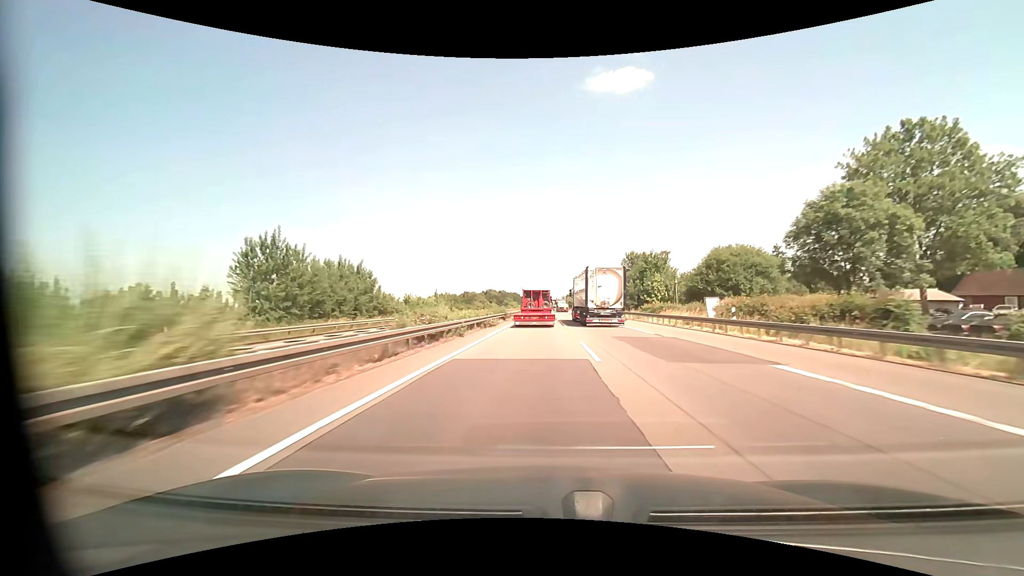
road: motorway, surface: asphalt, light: Day
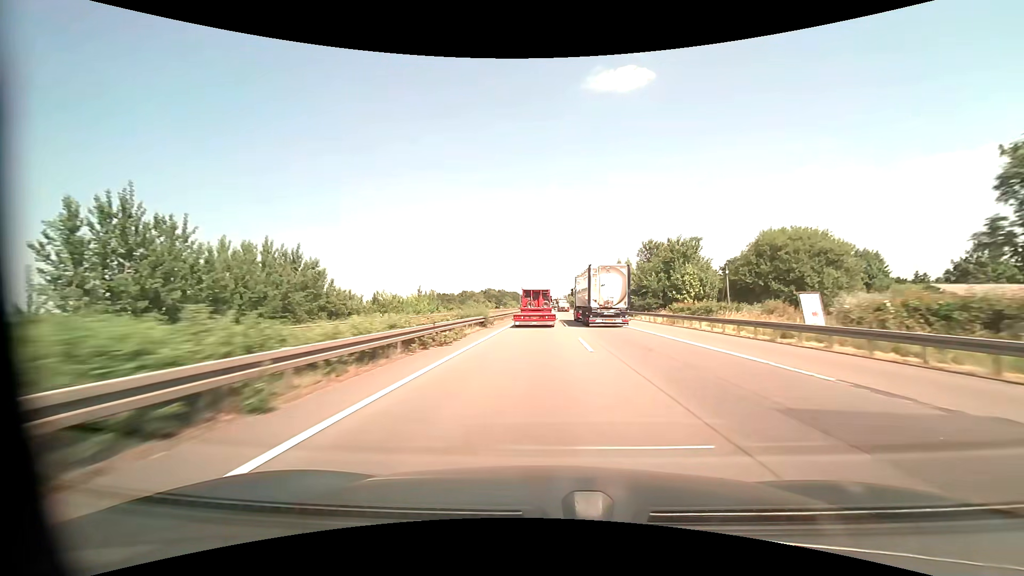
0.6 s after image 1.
(0.0, +15.5) m; 0°
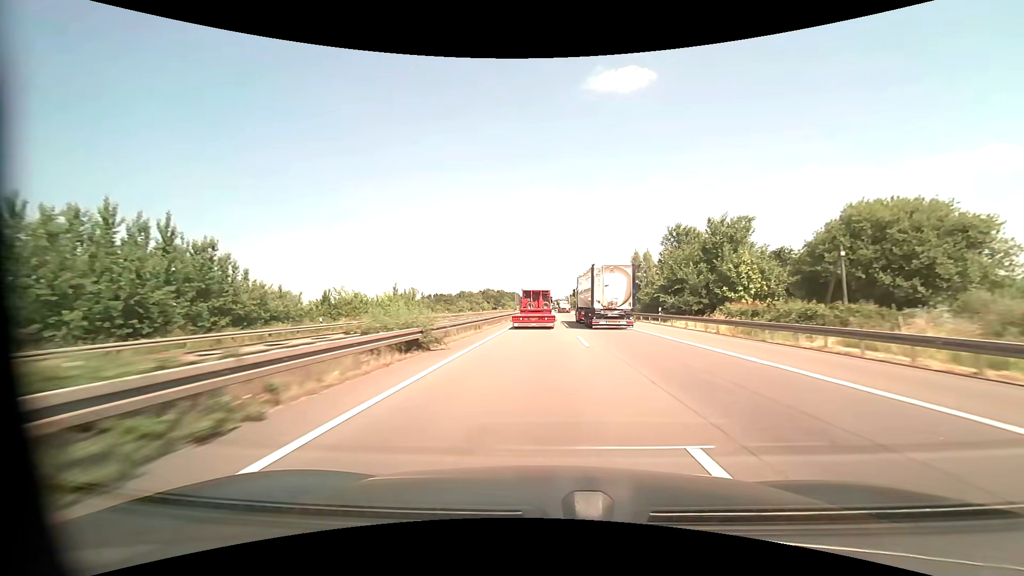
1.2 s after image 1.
(0.0, +15.6) m; 0°
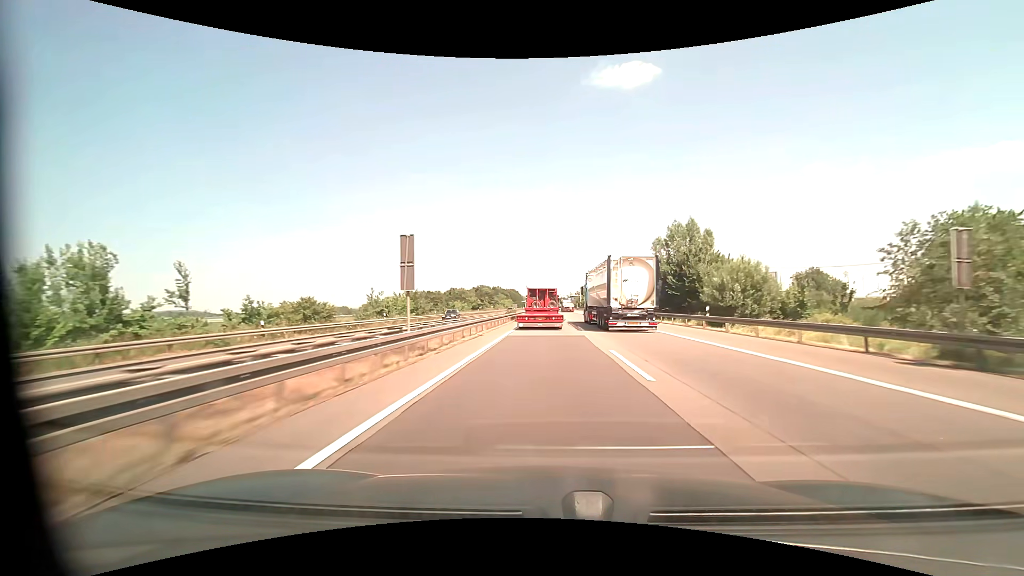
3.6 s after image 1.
(-0.1, +61.8) m; 0°
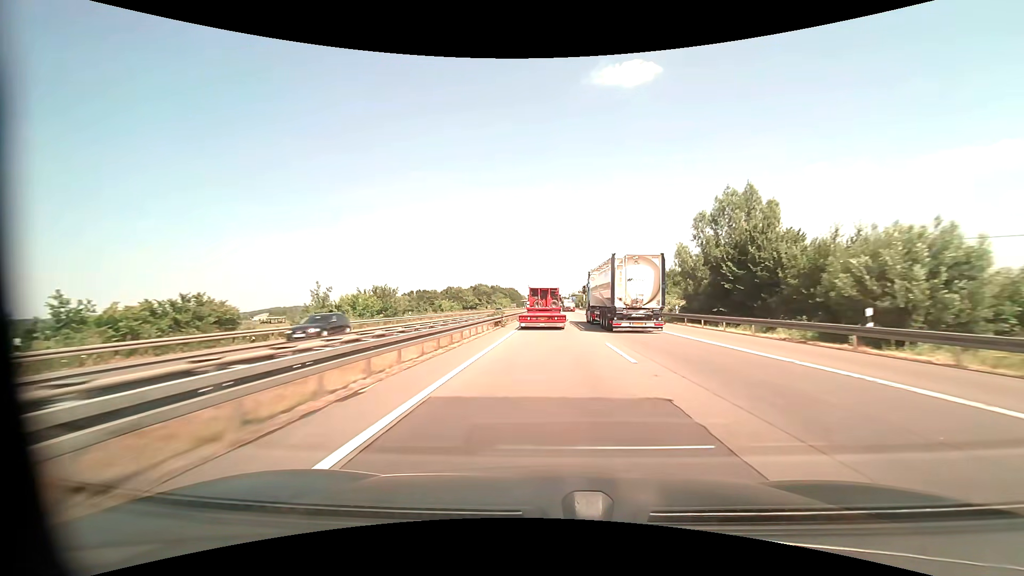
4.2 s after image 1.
(0.0, +15.2) m; 0°
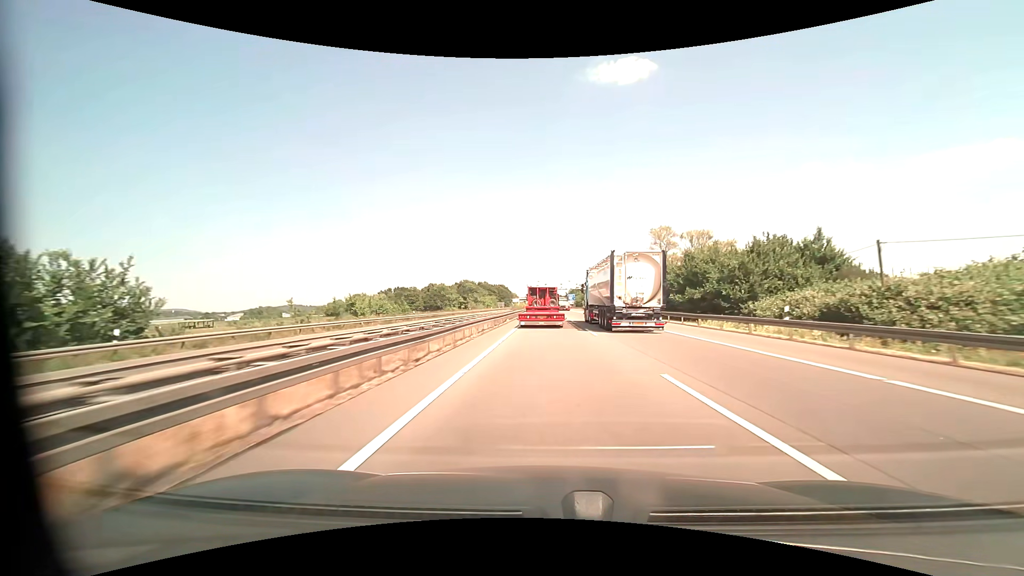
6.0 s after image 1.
(+0.1, +43.8) m; +1°
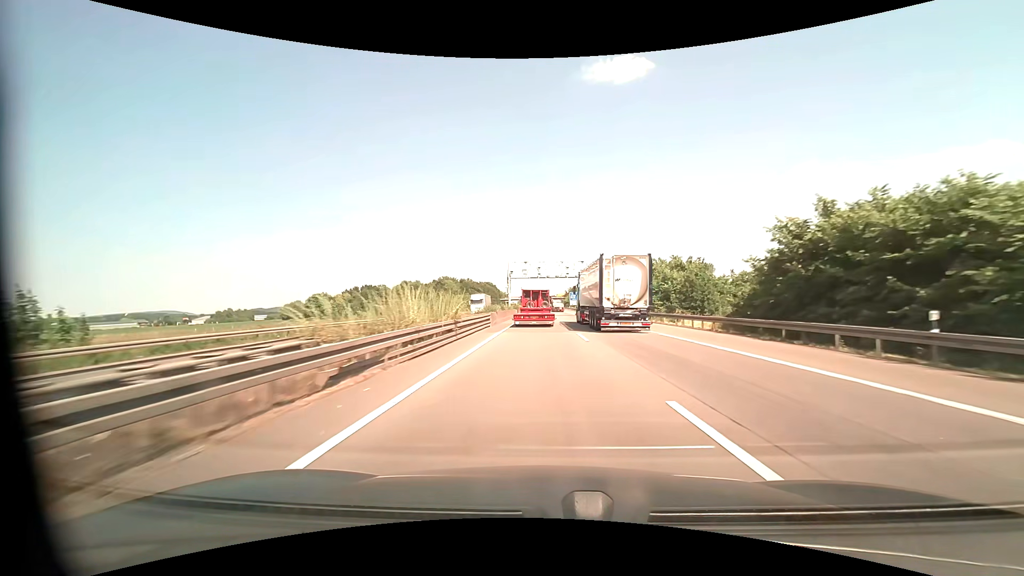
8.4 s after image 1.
(+0.3, +56.3) m; 0°
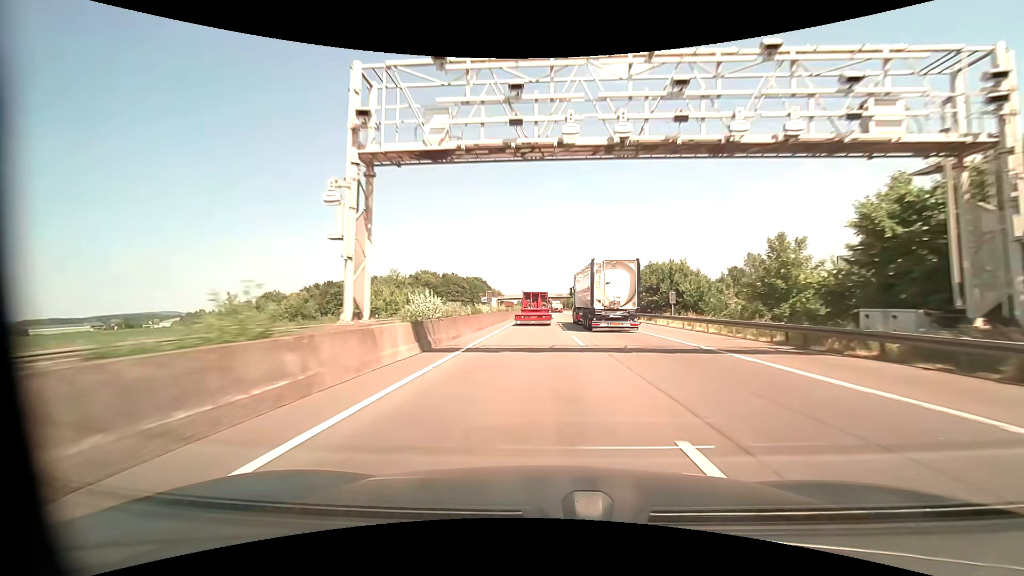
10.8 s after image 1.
(-0.1, +55.9) m; 0°
(0, +10) (0, +20) (0, +30) (0, +40) (0, +50) (0, +60) (0, +70) (0, +80) (0, +90) (-1, +100) m
